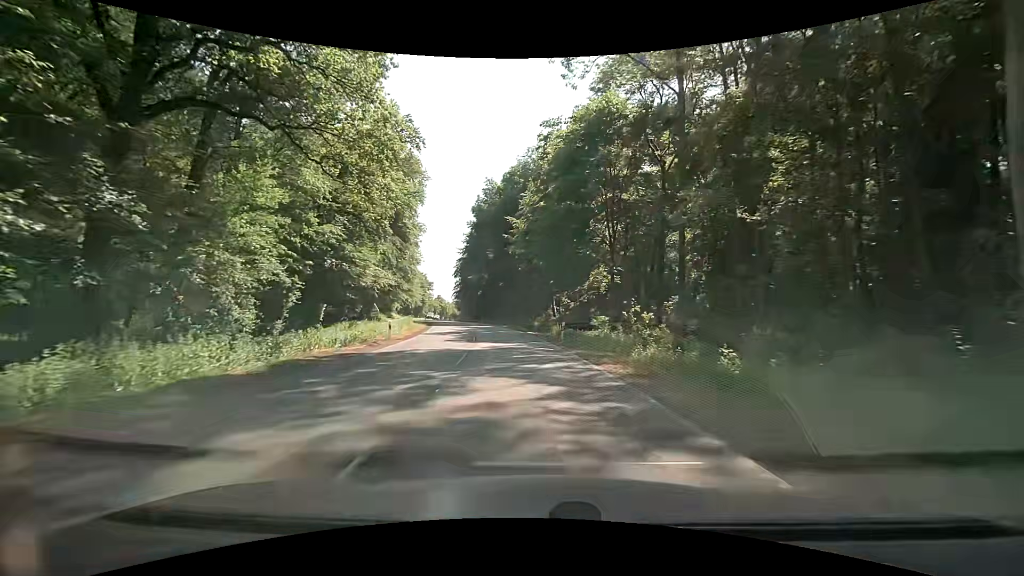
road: secondary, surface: asphalt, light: Day
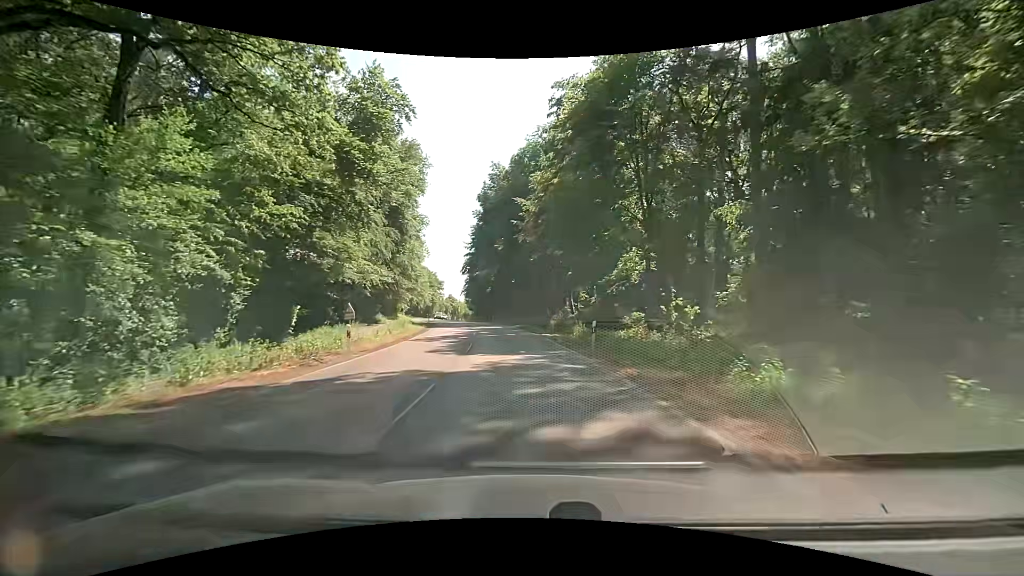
(-0.1, +7.5) m; -2°
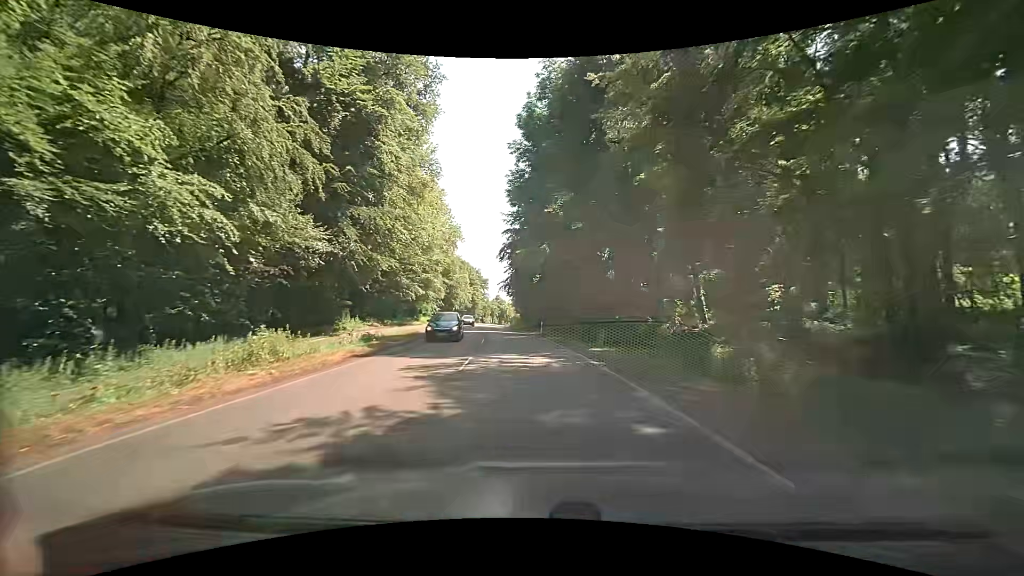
(-2.1, +29.7) m; -7°
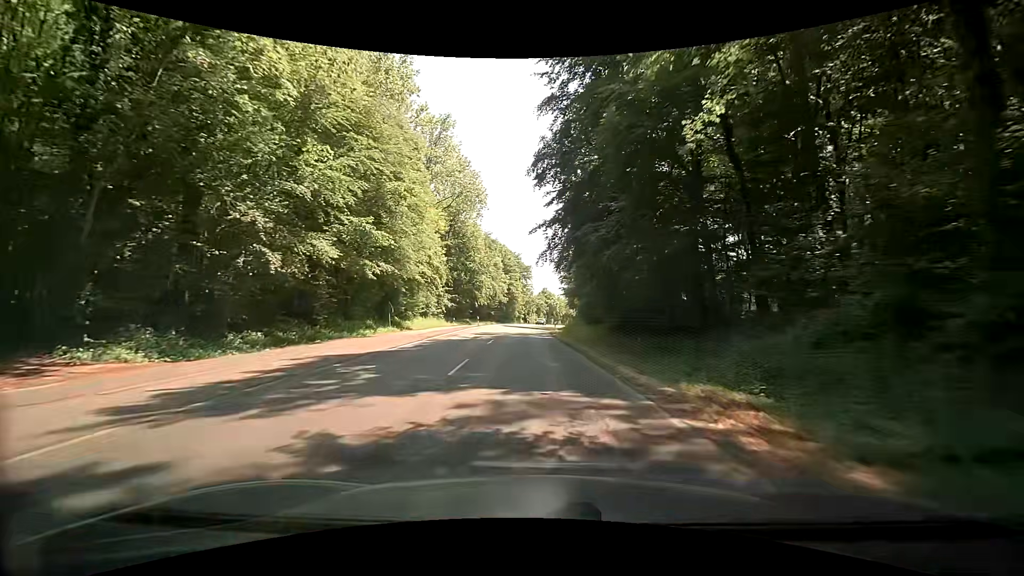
(-1.8, +37.7) m; -6°
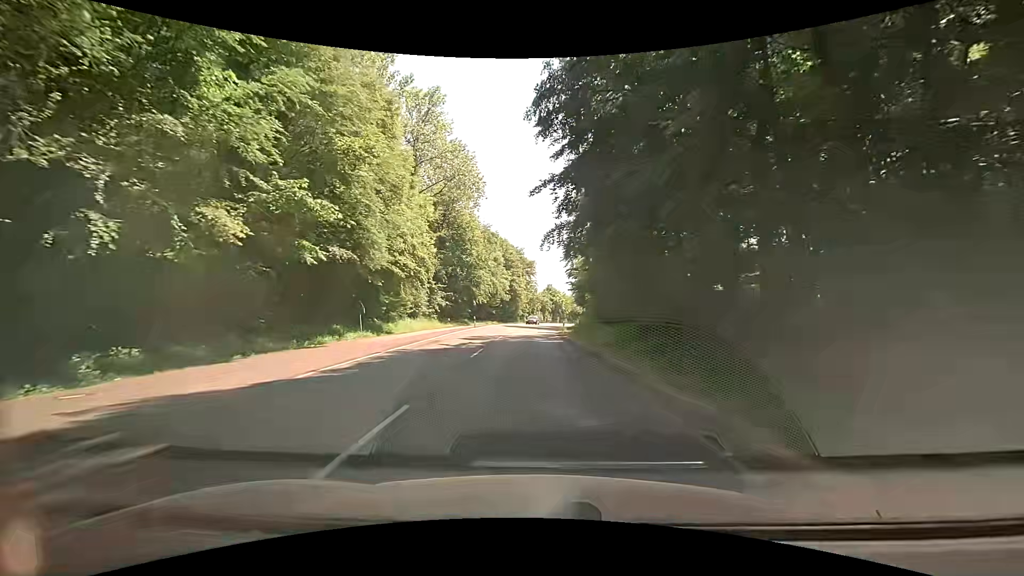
(+0.2, +7.7) m; +1°
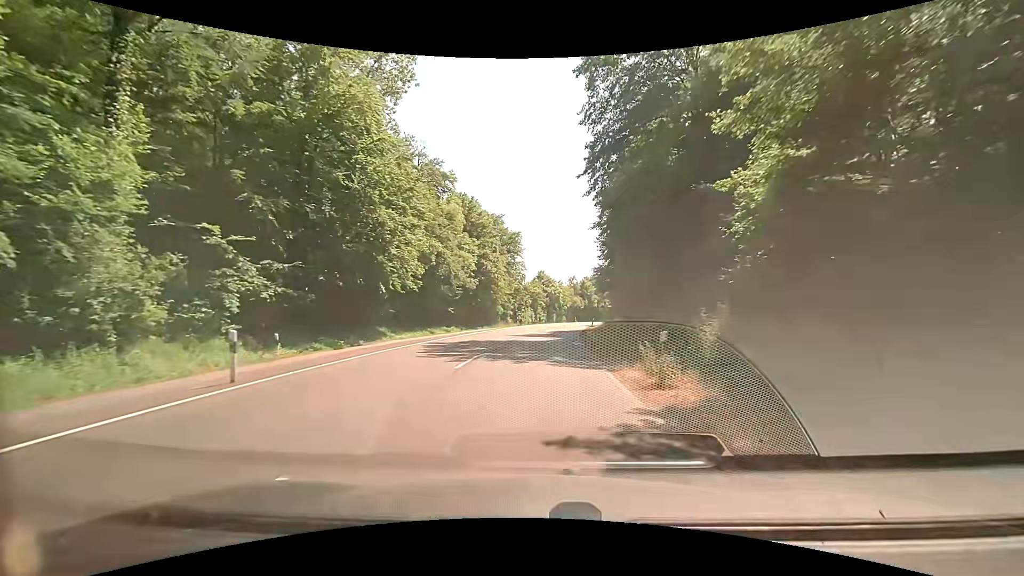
(-0.4, +39.5) m; +1°
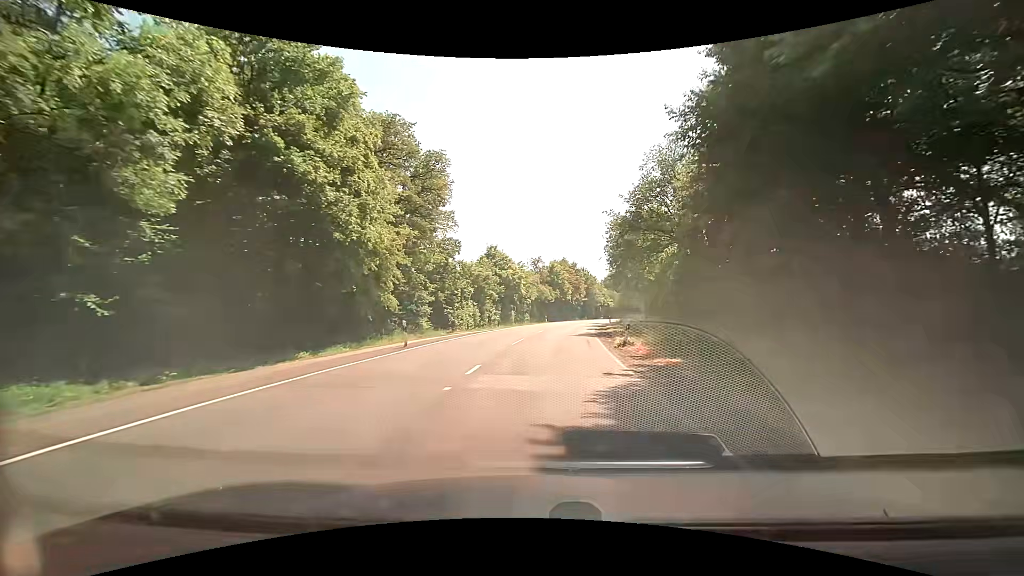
(+1.4, +39.6) m; +4°
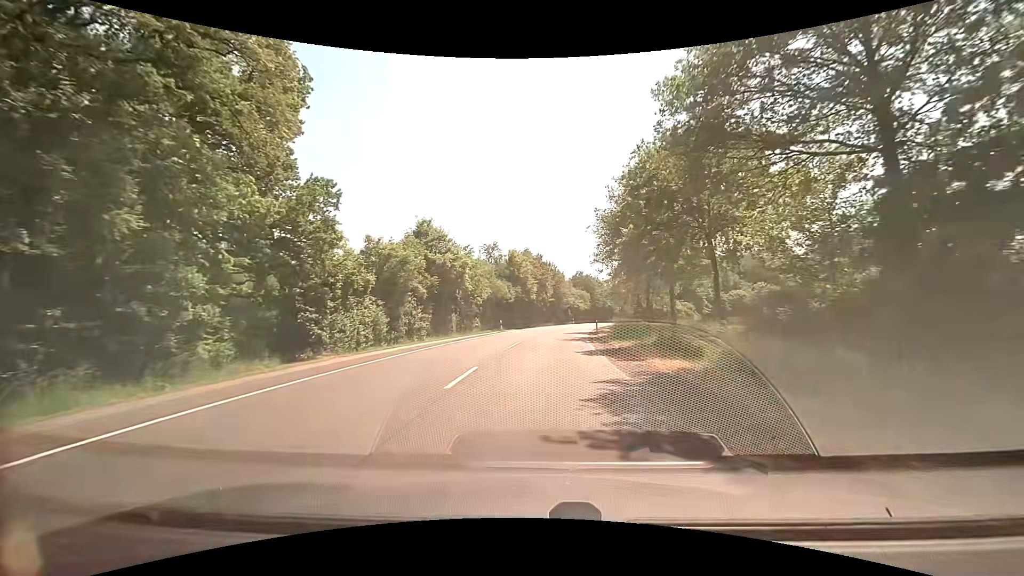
(+0.9, +23.4) m; +5°
(0, +10) (0, +20) (+1, +30) (+2, +40) (+3, +50) (+4, +60) (+6, +70) (+8, +79) (+10, +89) (+13, +99) m
